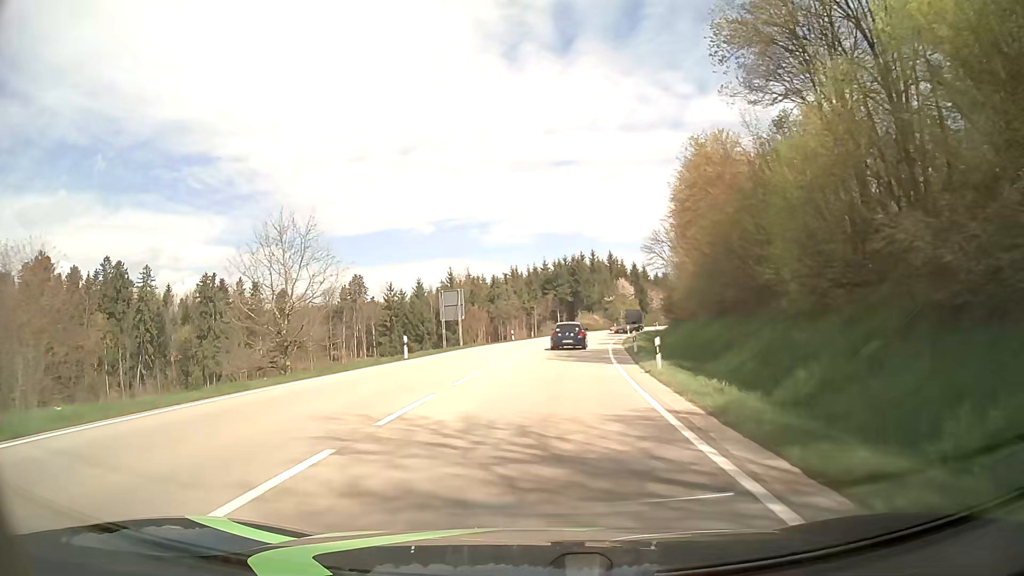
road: primary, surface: asphalt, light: Day
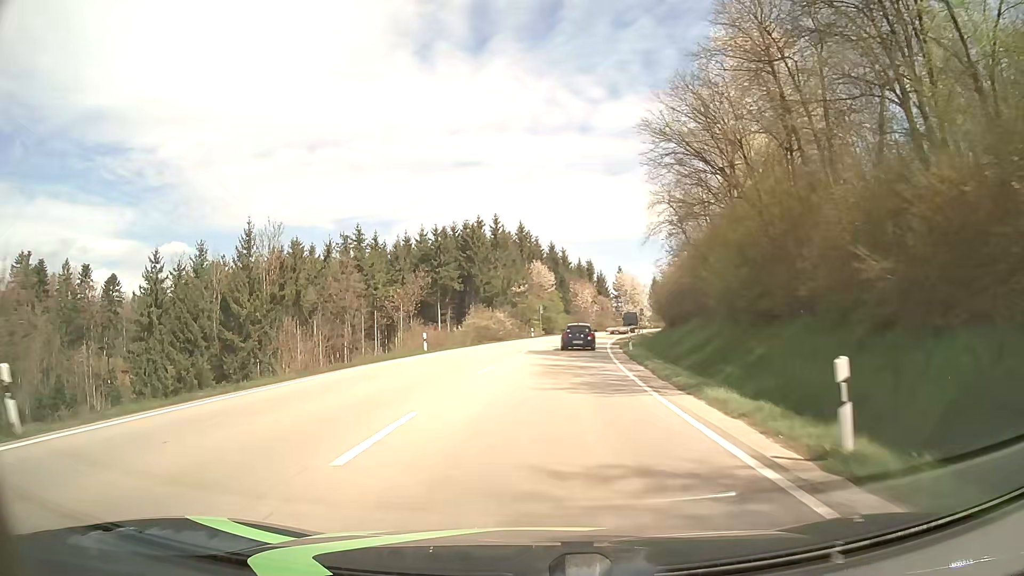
(+3.9, +51.1) m; +9°
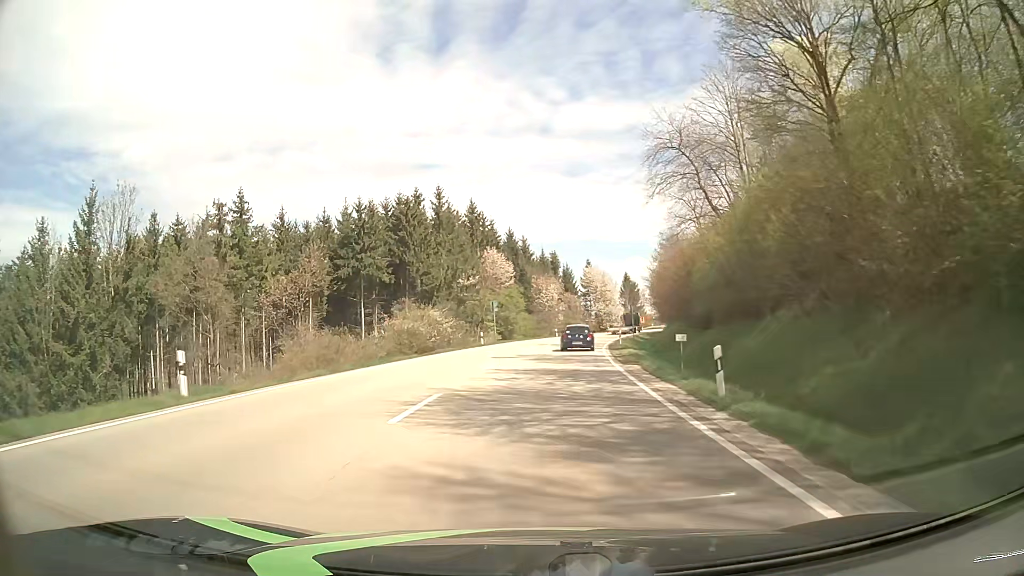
(+0.8, +21.1) m; +3°
(0, +10) (+1, +20) (+1, +30) (+2, +40) (+4, +50) (+5, +60) (+7, +70) (+9, +79) (+11, +89) (+14, +99) m
